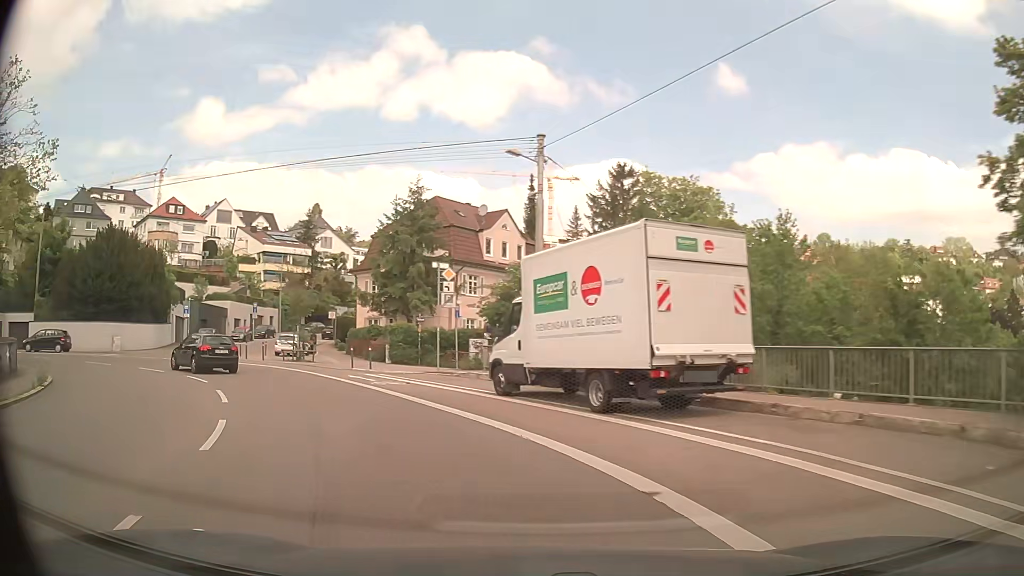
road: secondary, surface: asphalt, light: Day
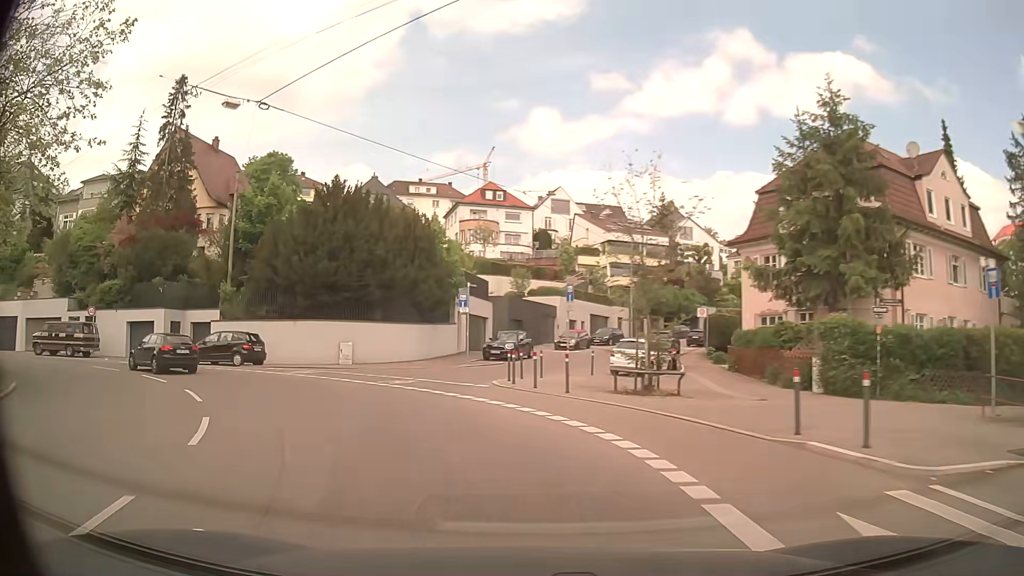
(-5.3, +17.8) m; -31°
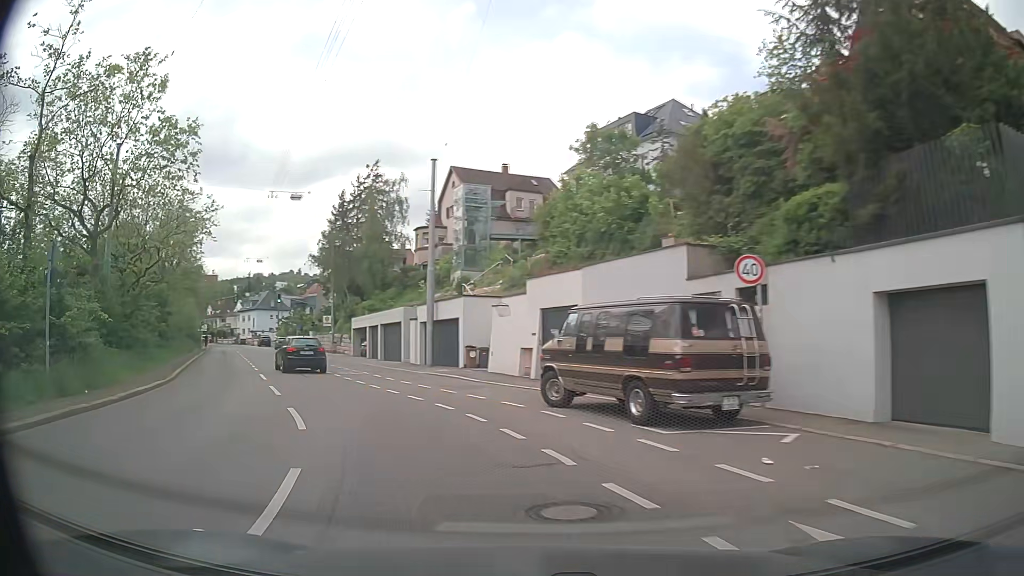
(-15.6, +25.4) m; -65°
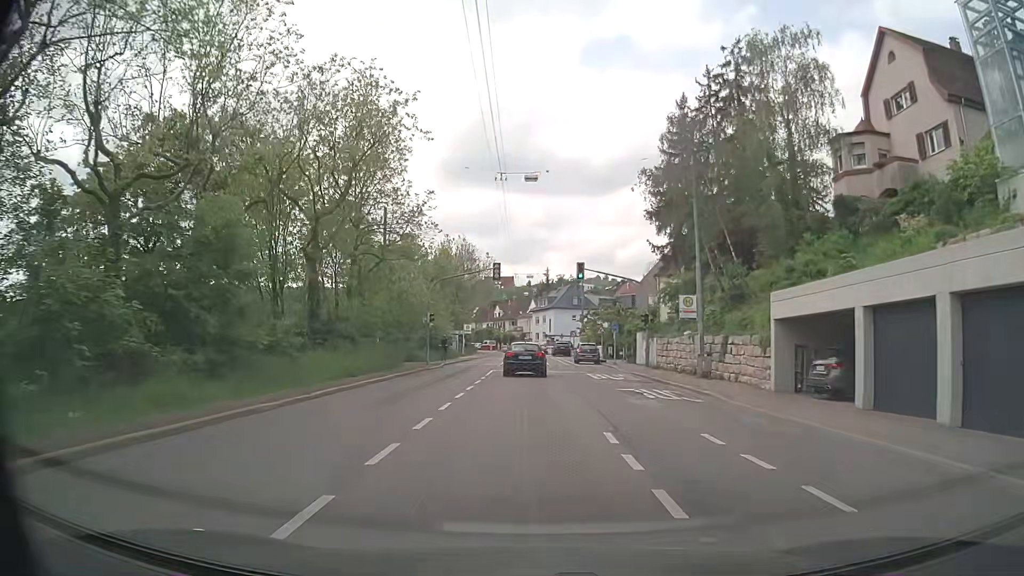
(-12.1, +31.0) m; -28°
(0, +10) (0, +20) (0, +30) (0, +40) (0, +50) (0, +60) (0, +70) (0, +80) (-1, +90) (-2, +100) m
